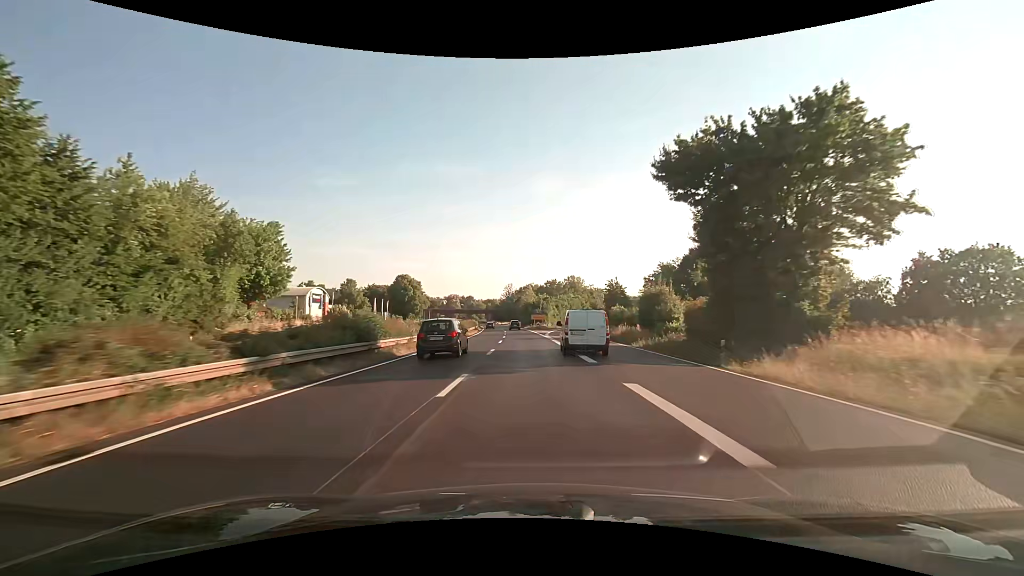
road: trunk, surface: asphalt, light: Day
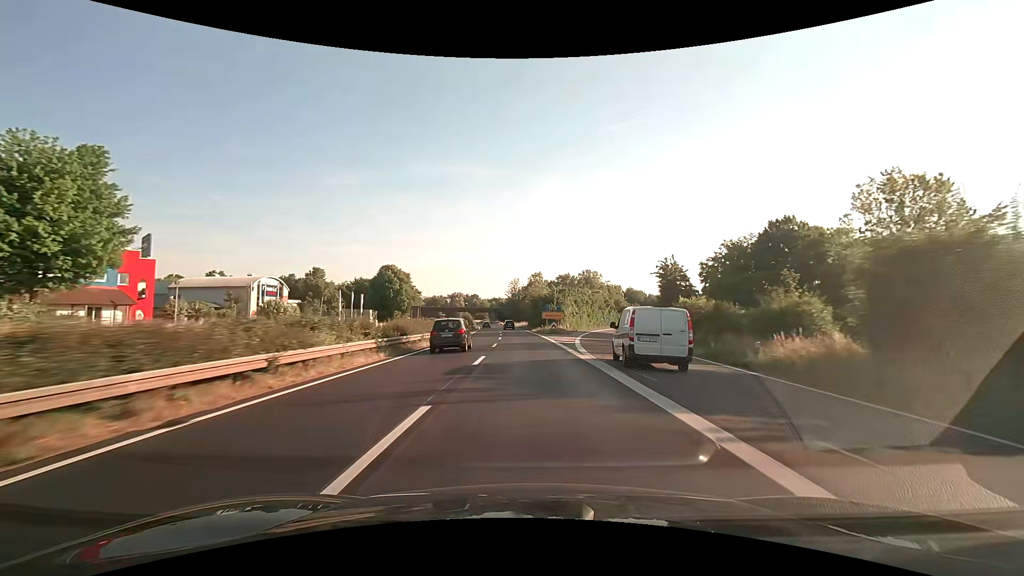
(-0.4, +29.5) m; -1°
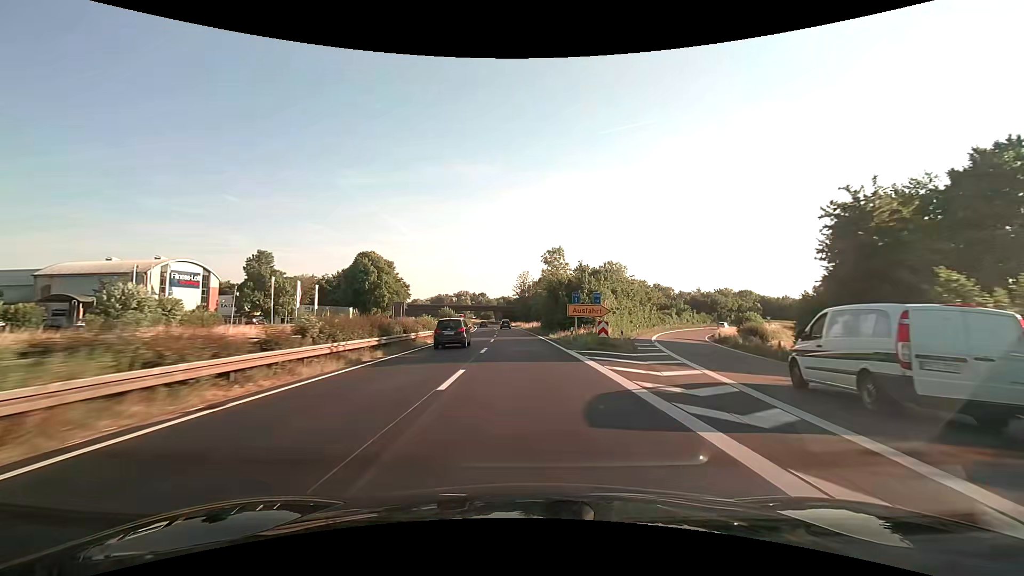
(-0.4, +30.2) m; -1°
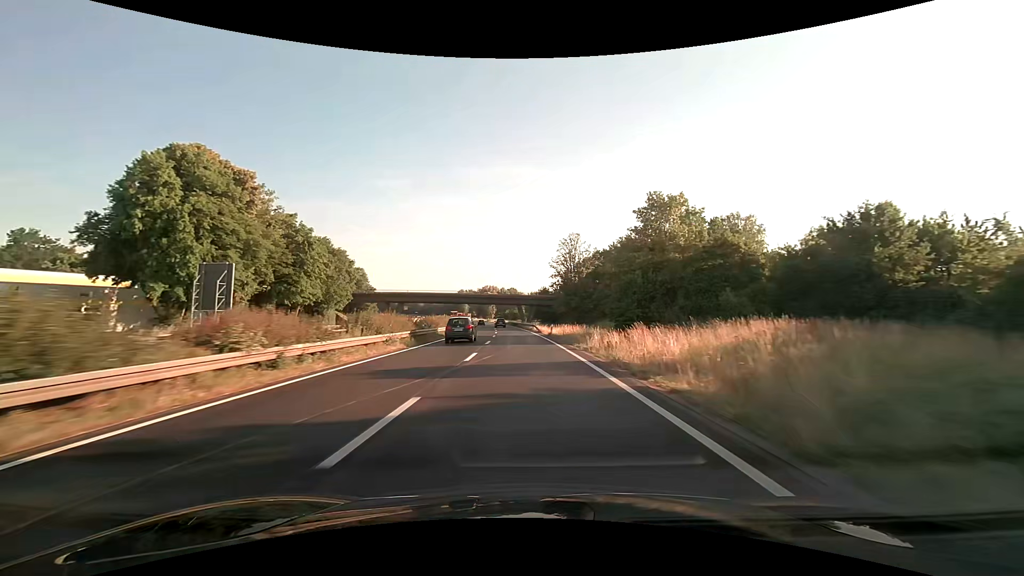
(-2.9, +77.6) m; -4°
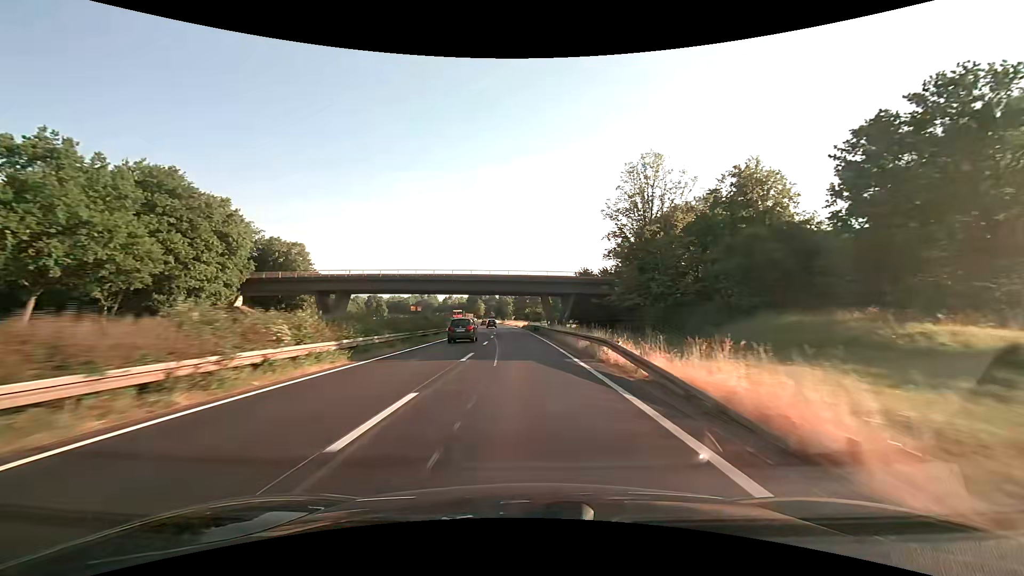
(-1.0, +47.5) m; -3°
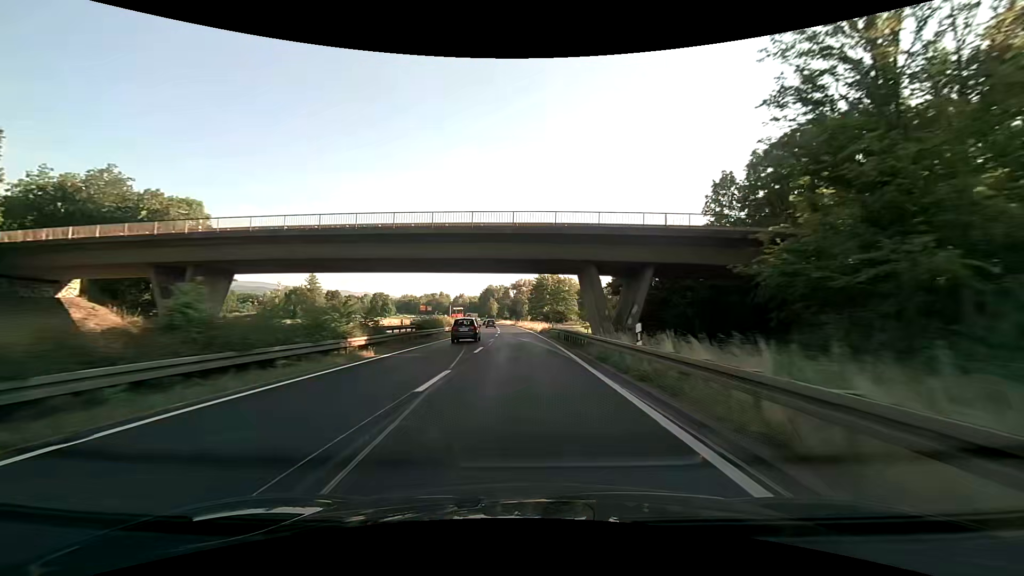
(-0.7, +31.8) m; -2°
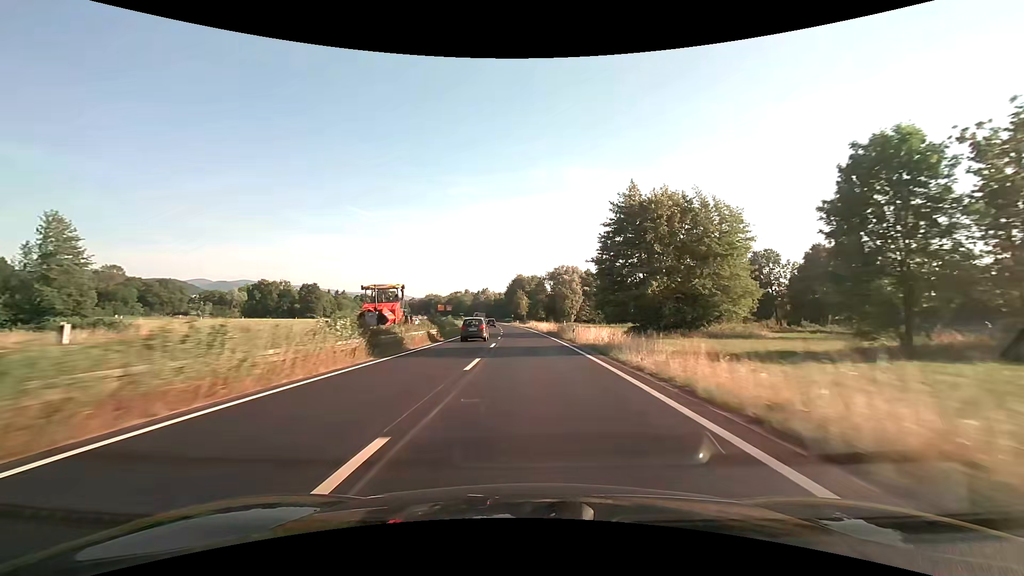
(-2.9, +78.9) m; -4°
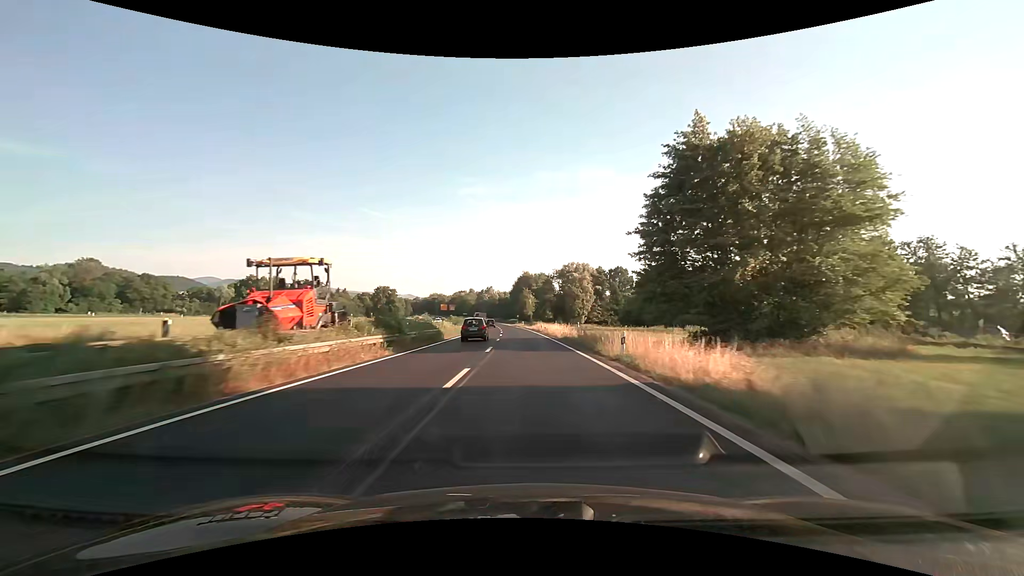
(-0.1, +15.7) m; -1°
(0, +10) (0, +20) (0, +30) (-1, +40) (-1, +50) (-1, +60) (-2, +70) (-3, +80) (-3, +90) (-4, +100) m
